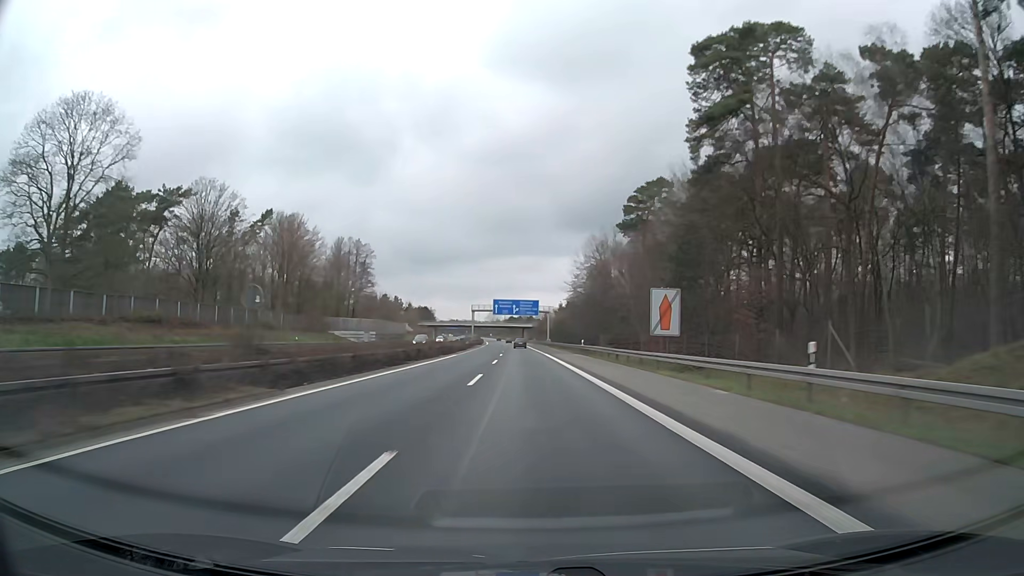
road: motorway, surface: asphalt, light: Day
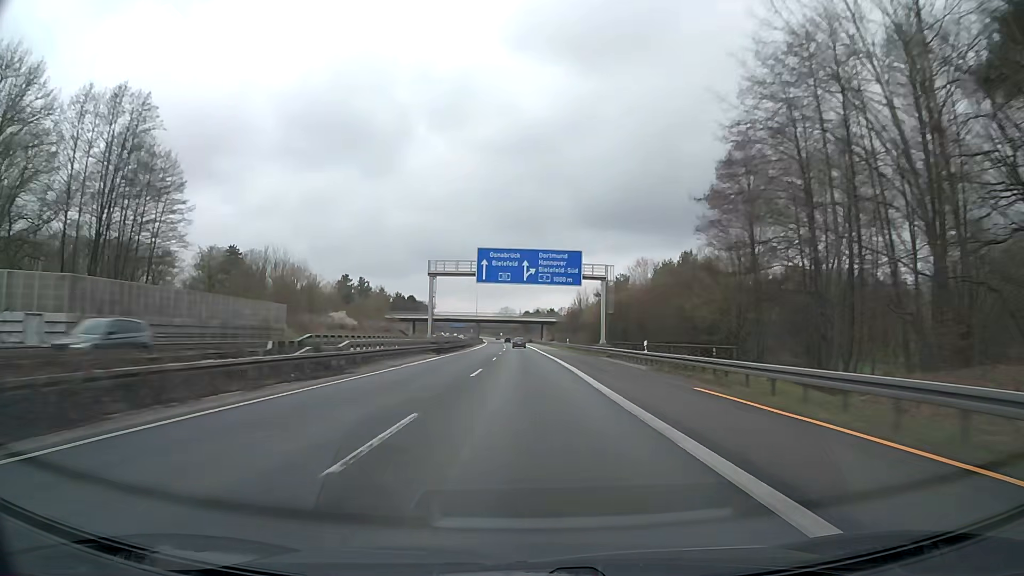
(-1.2, +82.4) m; -2°
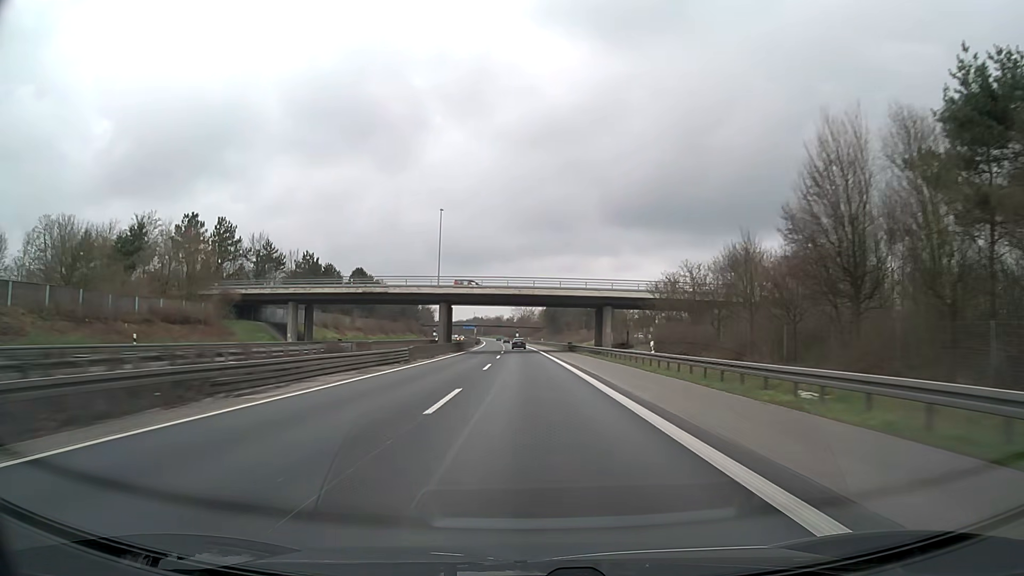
(-1.5, +102.8) m; -2°
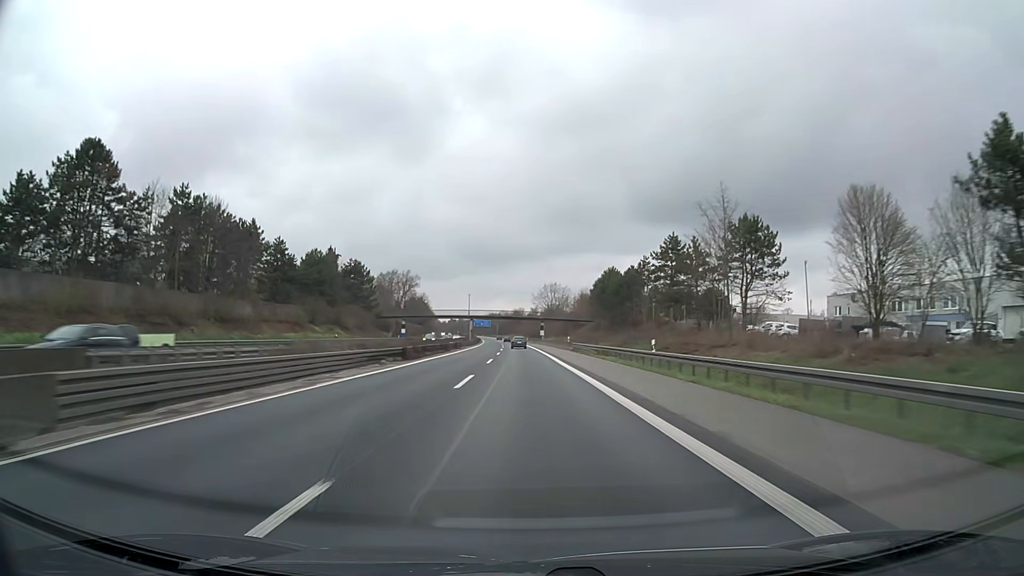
(-2.0, +101.6) m; -2°
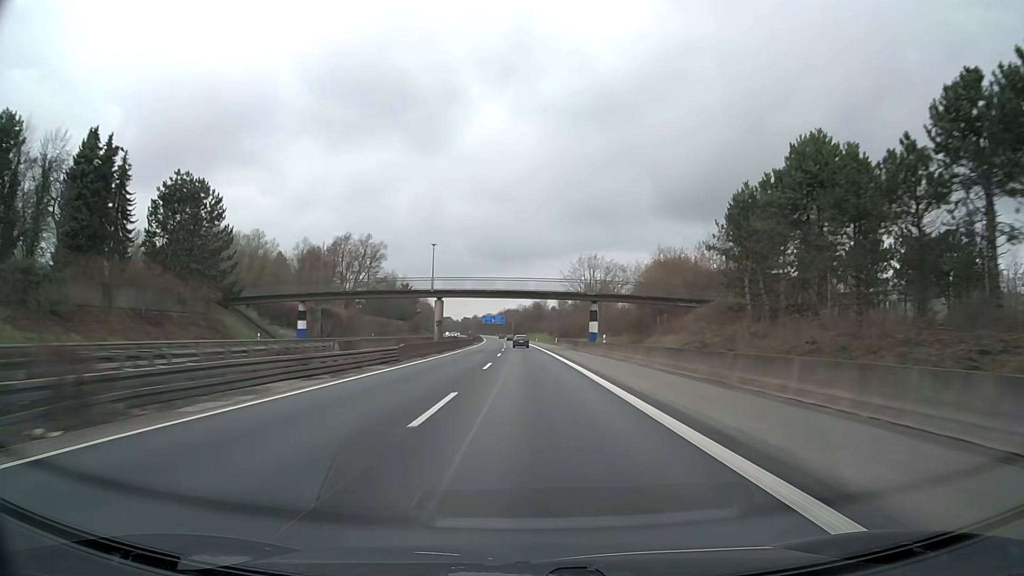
(-1.4, +79.5) m; -2°
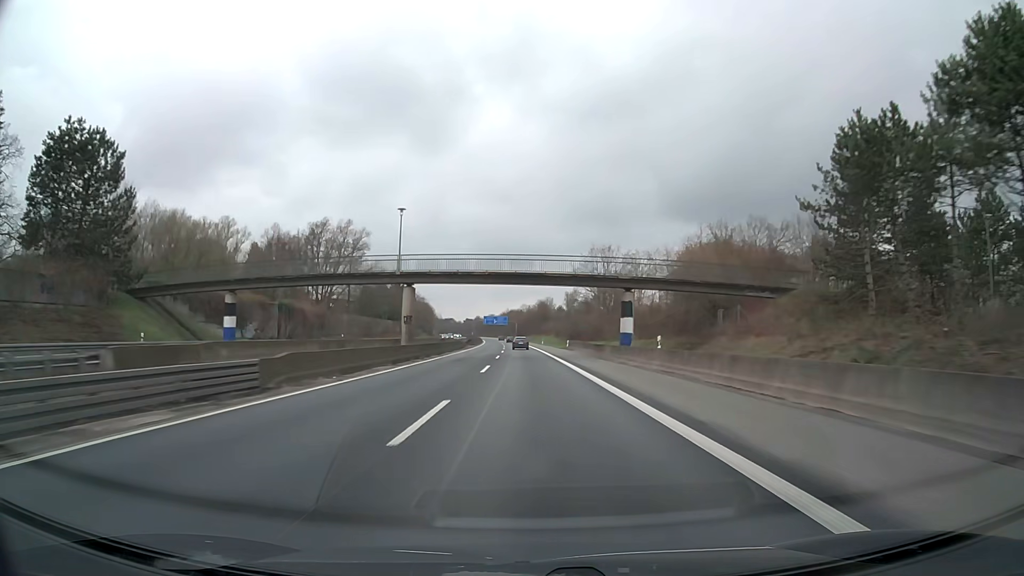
(-0.1, +19.6) m; 0°
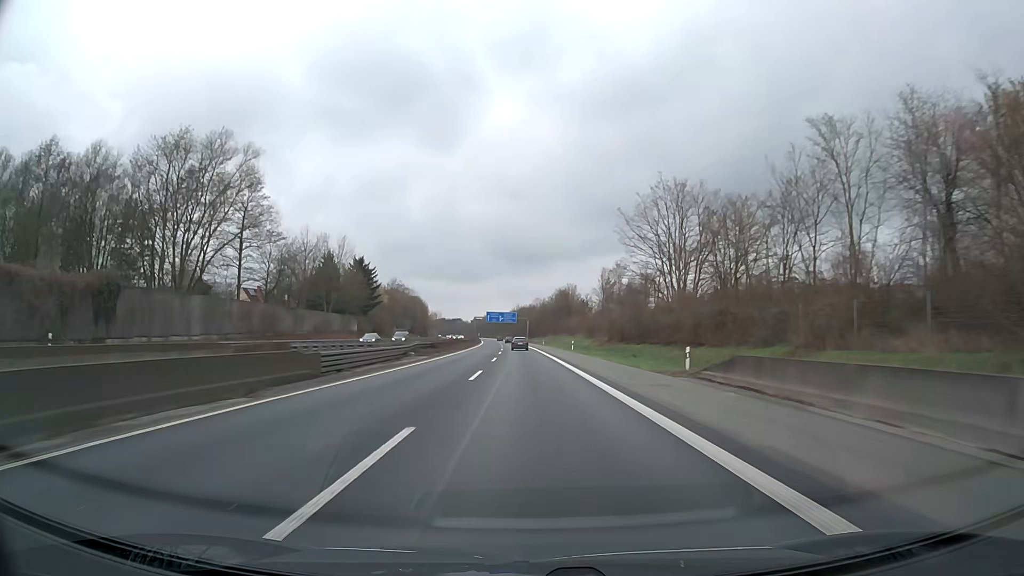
(-0.4, +58.1) m; -1°
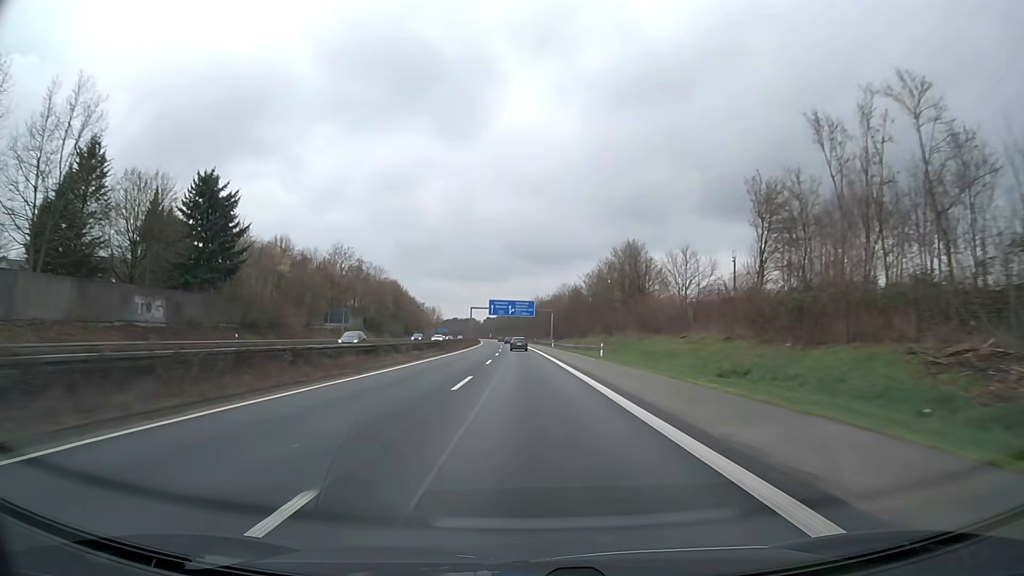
(-1.6, +76.0) m; -2°
(0, +10) (0, +20) (0, +30) (0, +40) (-1, +50) (-1, +60) (-1, +70) (-1, +80) (-2, +90) (-2, +100) m
